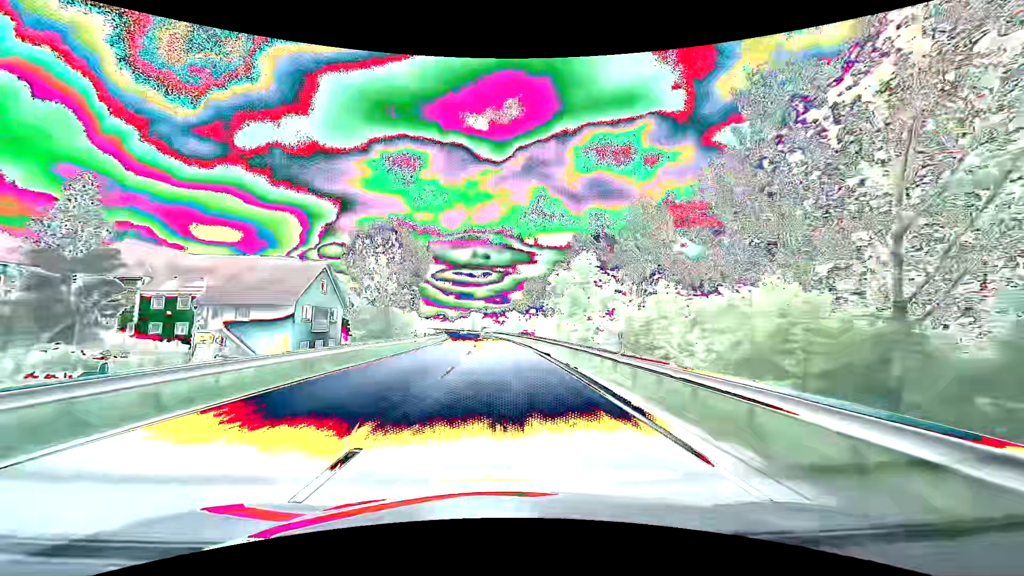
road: primary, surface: asphalt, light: Day
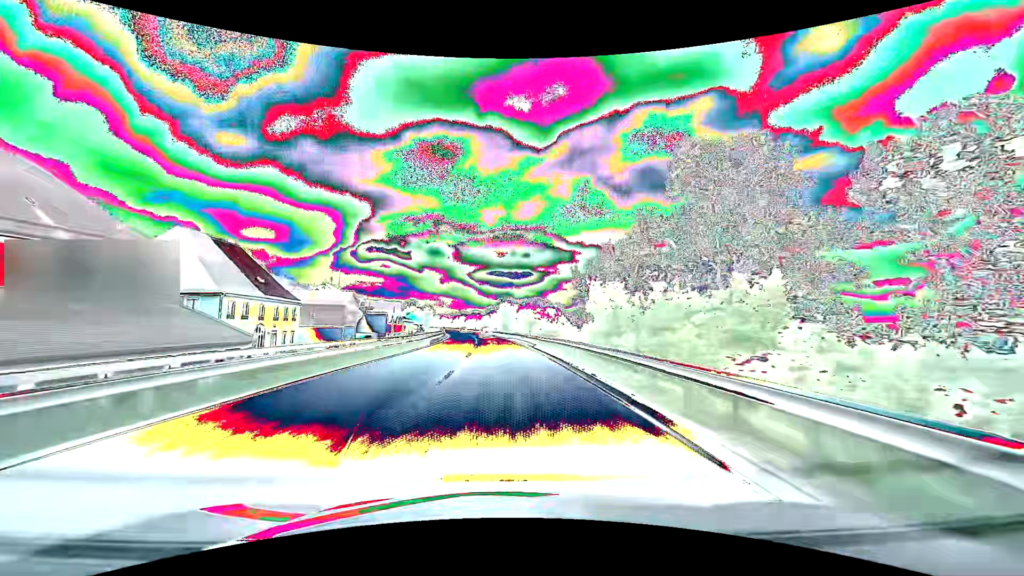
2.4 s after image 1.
(-2.5, +63.3) m; -5°
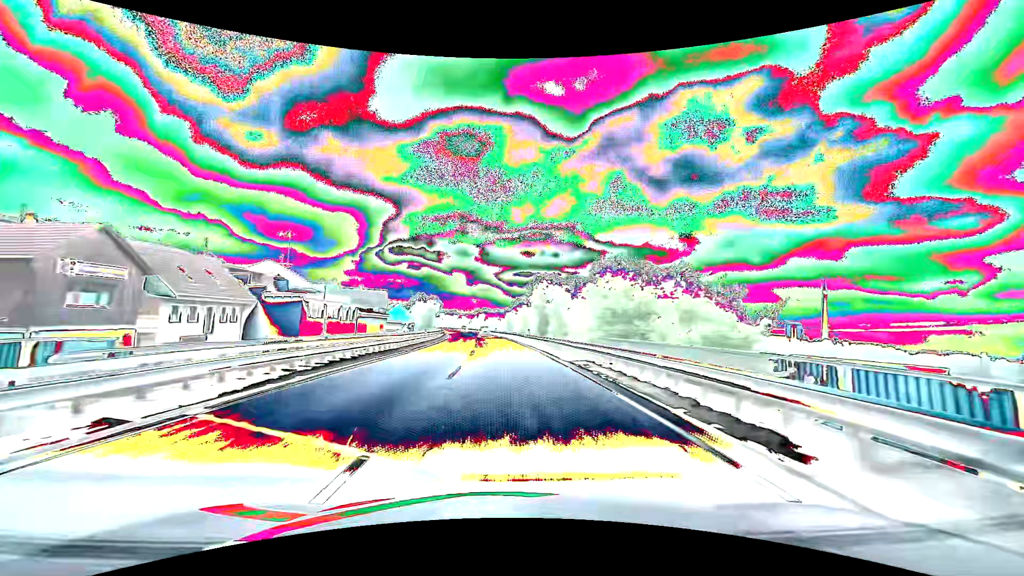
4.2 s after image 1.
(-1.3, +47.5) m; -3°
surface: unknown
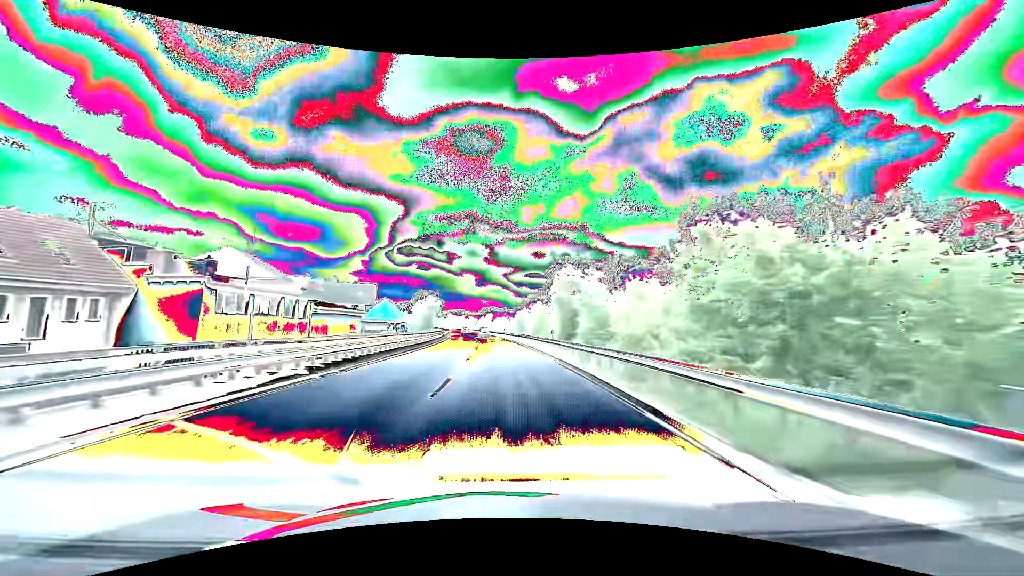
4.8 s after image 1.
(-0.1, +15.8) m; -1°
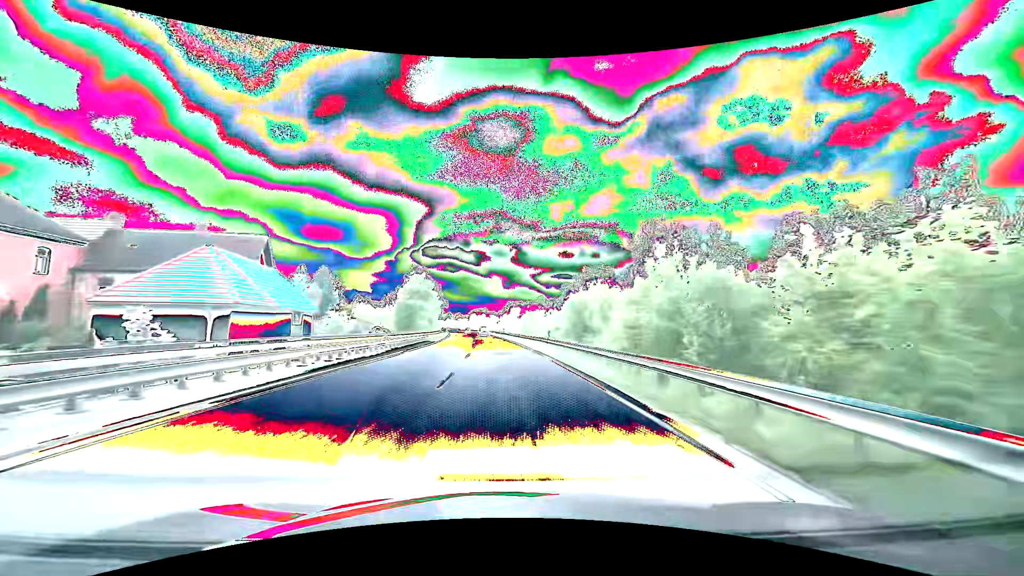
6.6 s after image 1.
(-1.3, +47.5) m; -3°
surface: asphalt
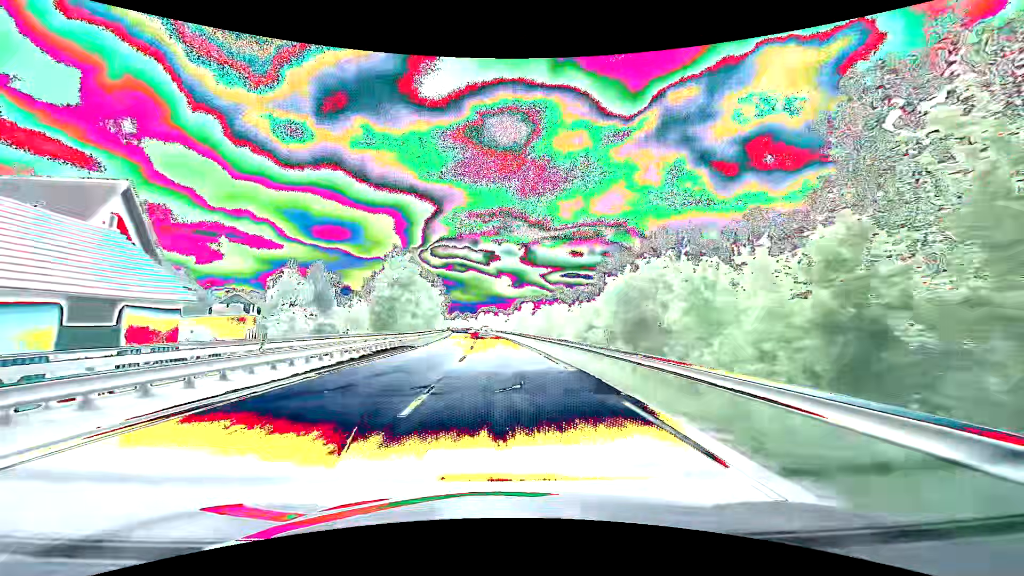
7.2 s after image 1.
(-0.1, +15.8) m; -1°
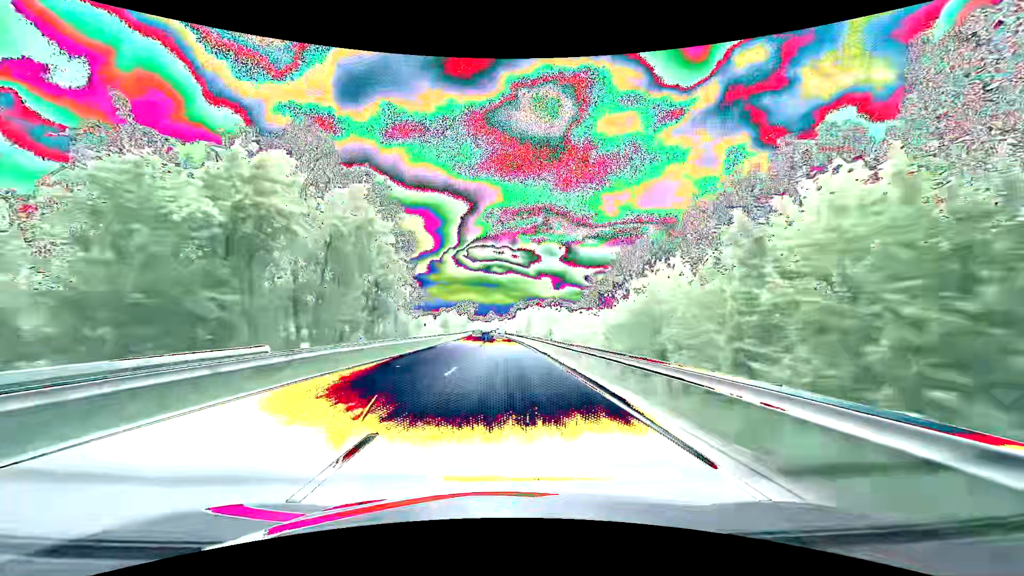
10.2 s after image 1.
(-3.8, +79.0) m; -5°
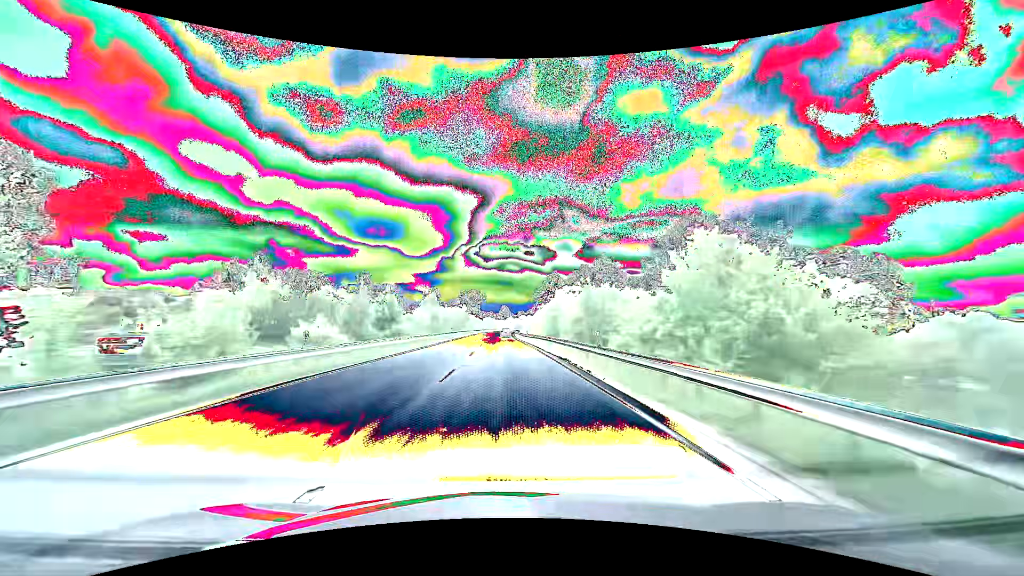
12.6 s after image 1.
(-1.1, +63.3) m; -2°
(0, +10) (0, +20) (0, +30) (0, +40) (0, +50) (0, +60) (0, +70) (0, +80) (0, +90) (0, +100) m
